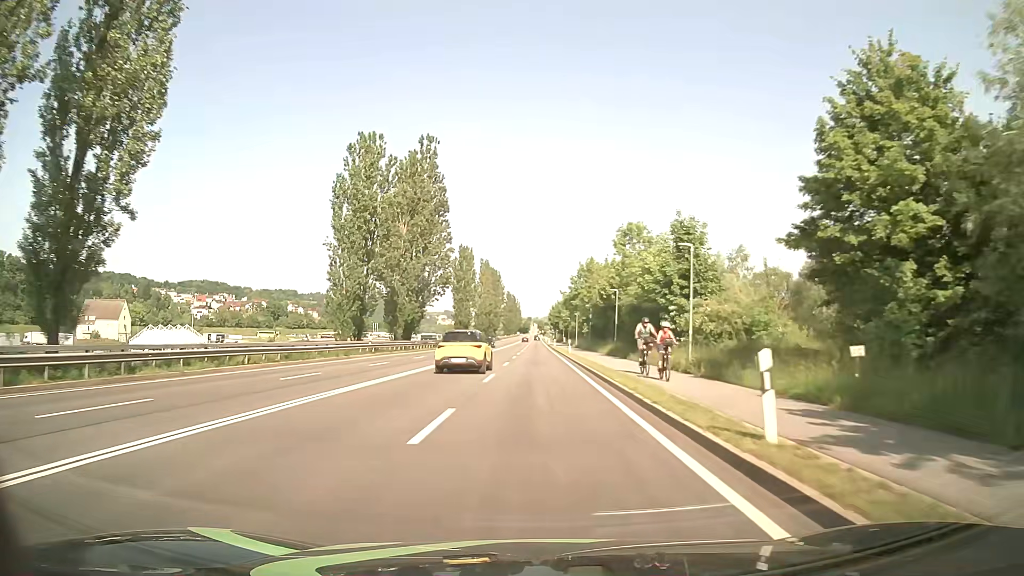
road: primary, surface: asphalt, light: Day
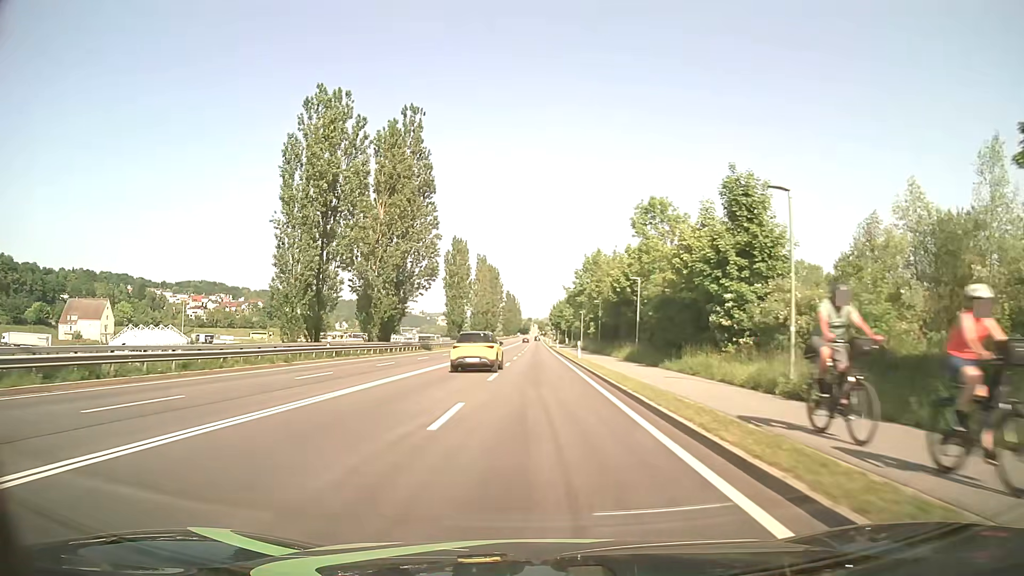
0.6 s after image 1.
(0.0, +10.7) m; 0°
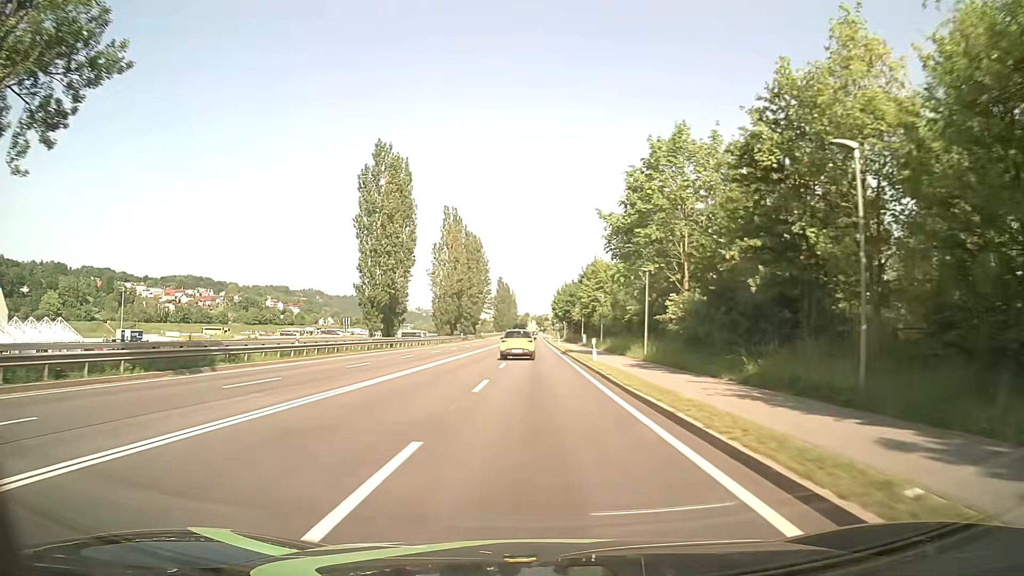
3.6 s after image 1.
(+0.2, +53.7) m; 0°
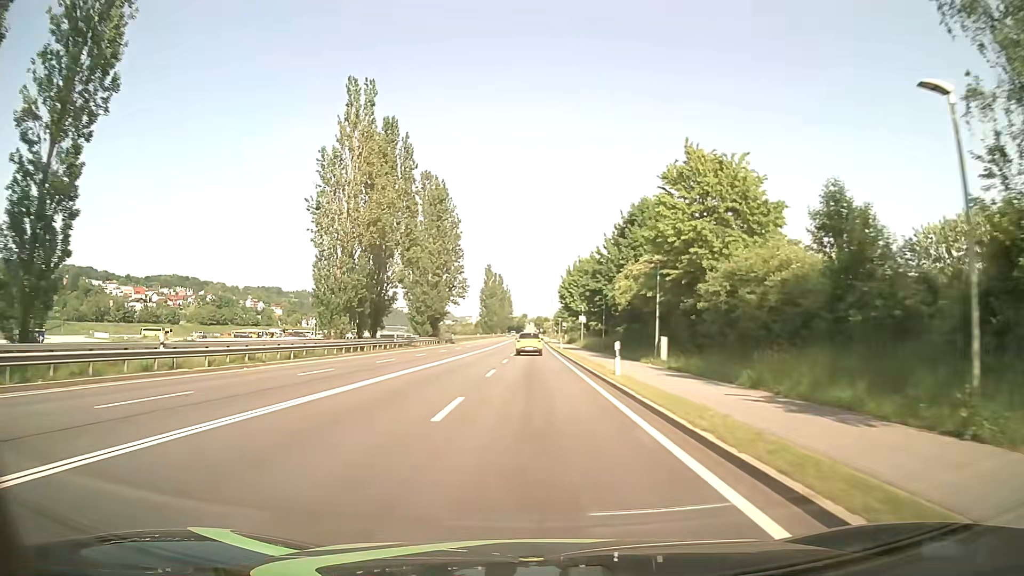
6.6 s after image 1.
(0.0, +53.9) m; 0°
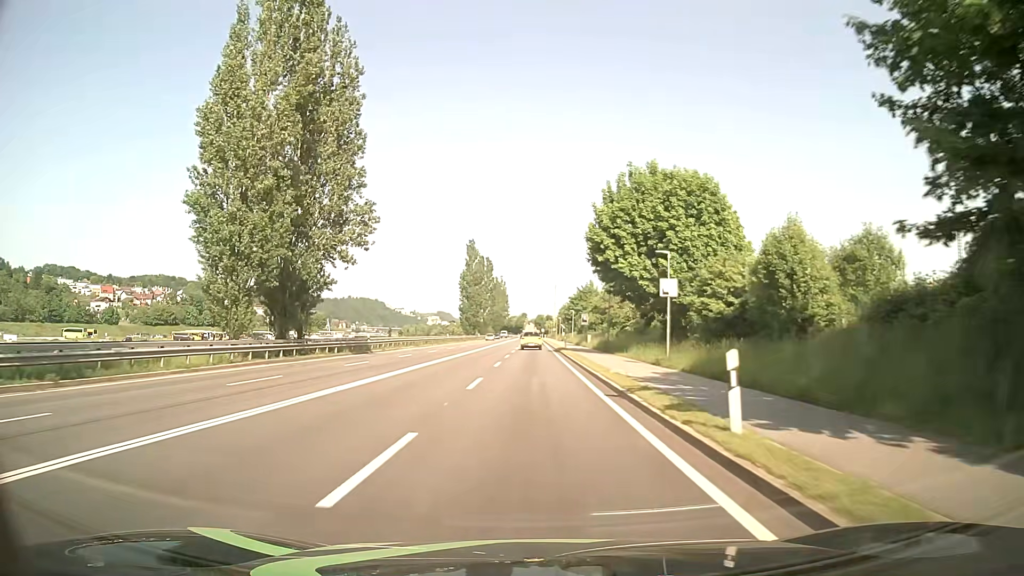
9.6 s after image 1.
(-0.1, +53.7) m; 0°
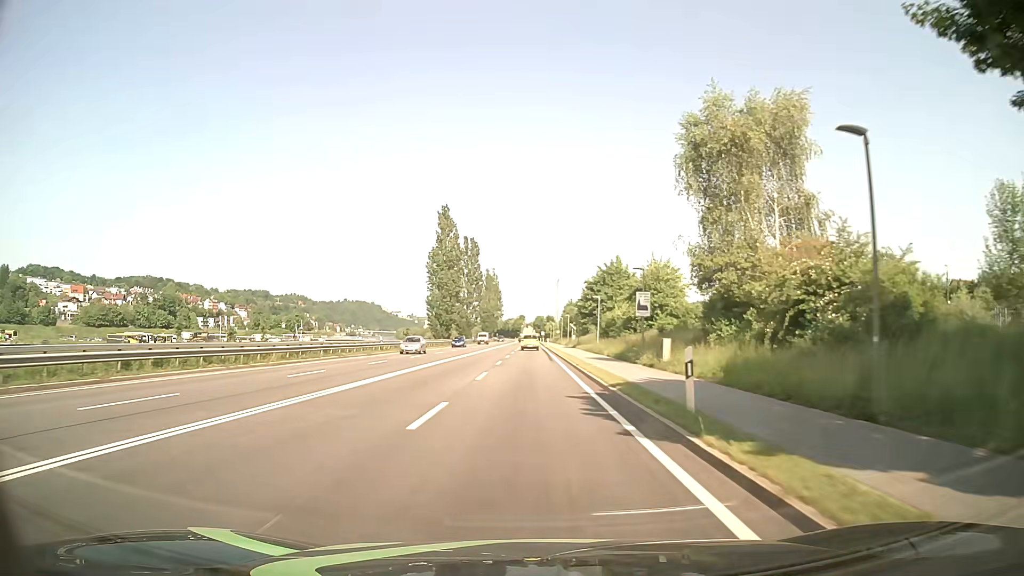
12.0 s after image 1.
(-0.1, +42.9) m; 0°
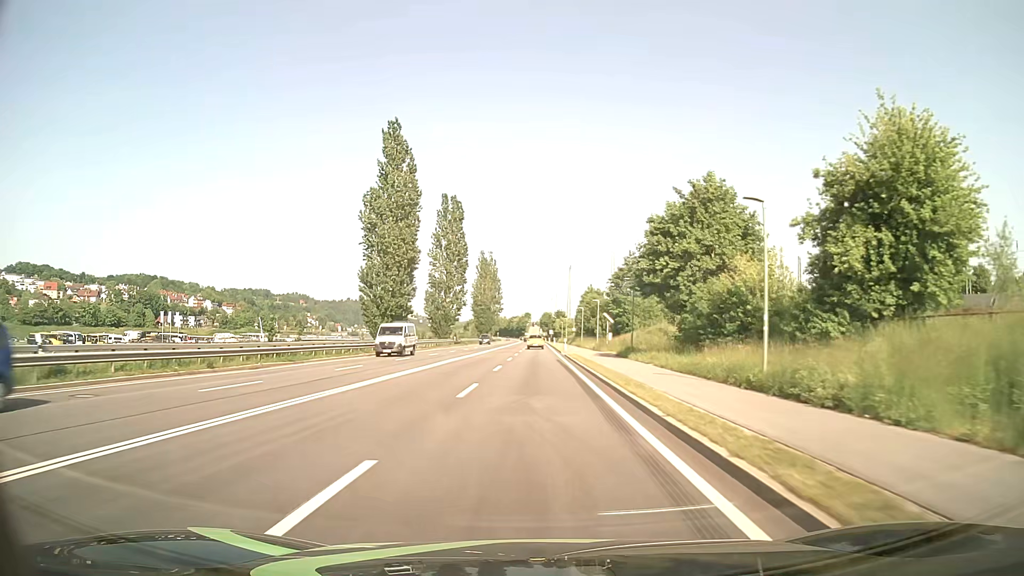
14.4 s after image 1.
(-0.2, +43.0) m; -1°
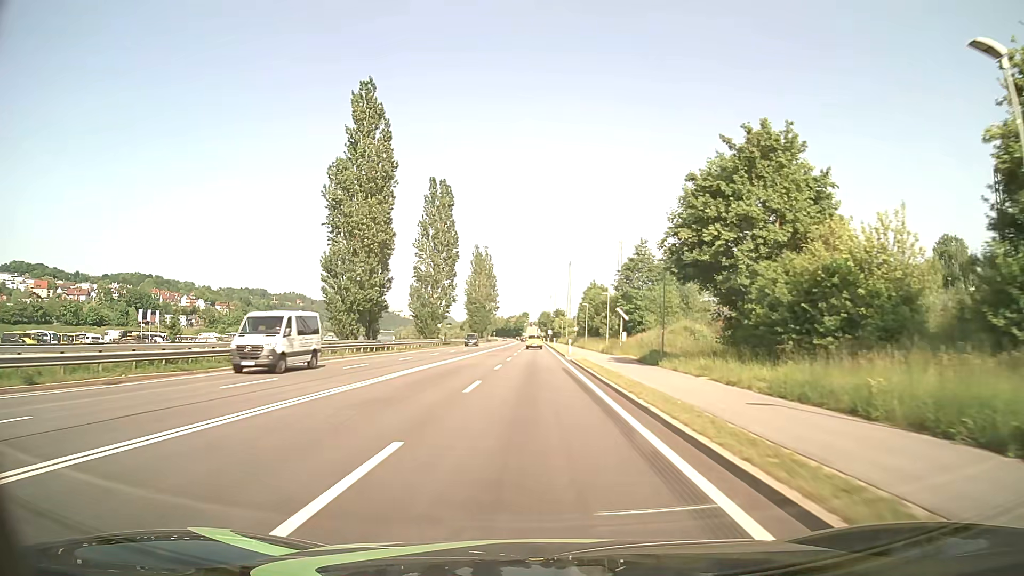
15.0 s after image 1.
(0.0, +10.7) m; 0°
(0, +10) (0, +20) (0, +30) (0, +40) (0, +50) (0, +60) (0, +70) (0, +80) (0, +90) (0, +100) m
